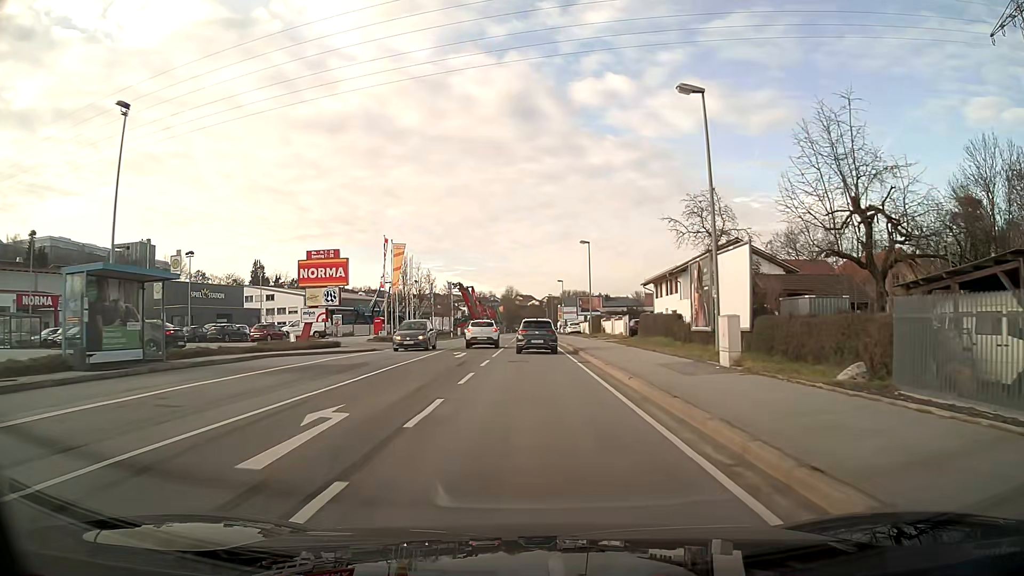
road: primary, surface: asphalt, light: Day
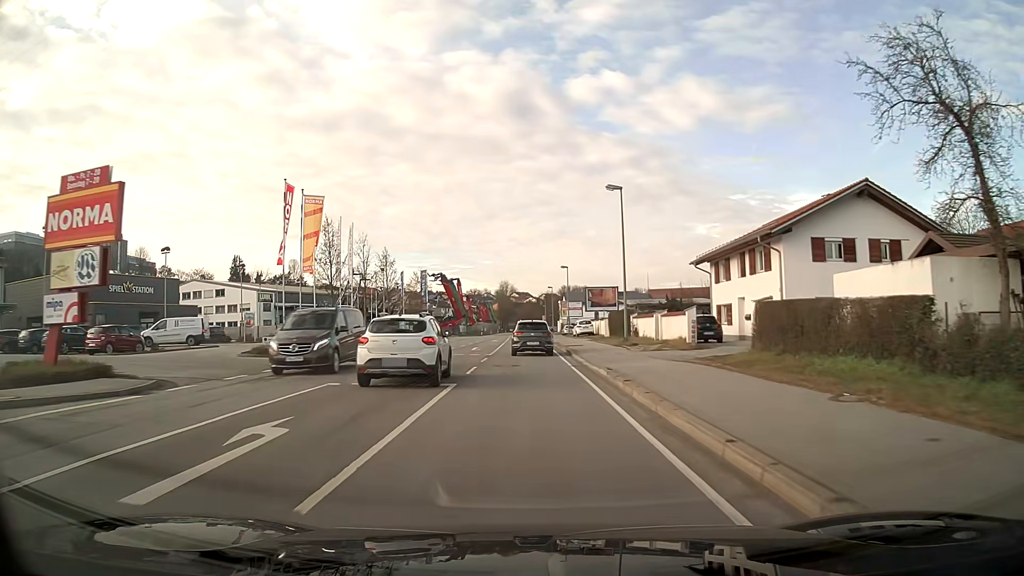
(0.0, +22.2) m; 0°
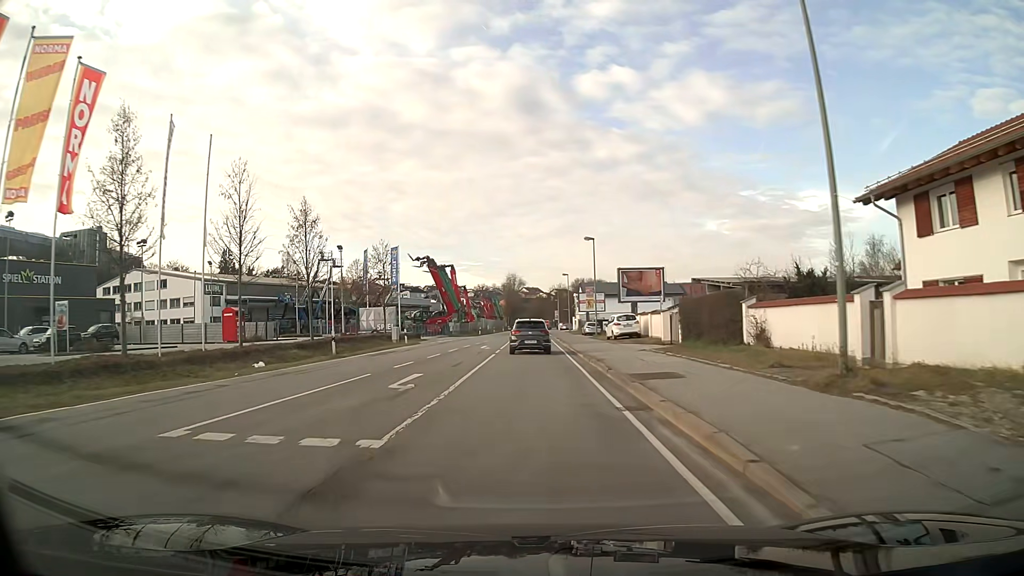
(-0.2, +23.1) m; -1°
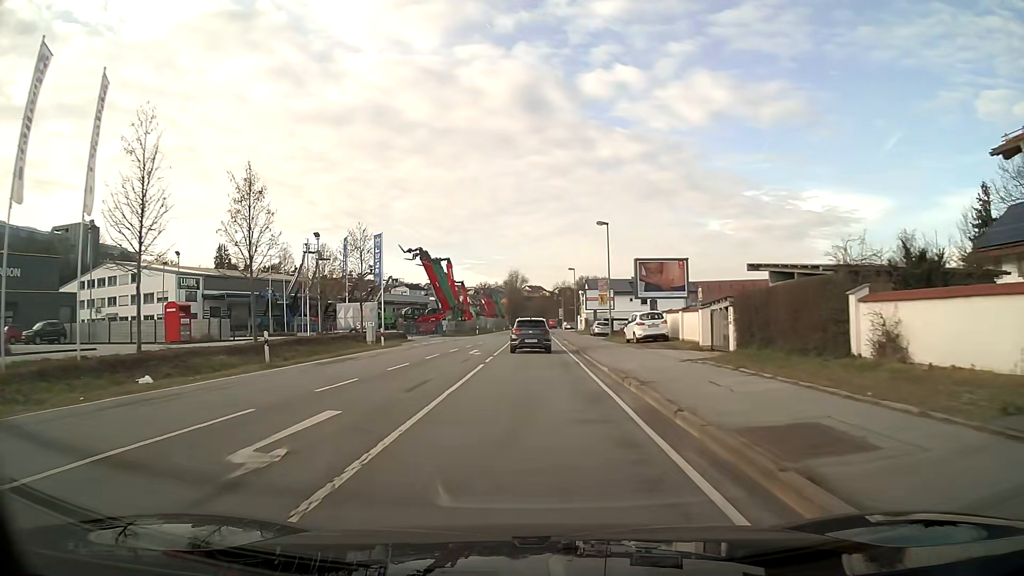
(0.0, +7.9) m; 0°
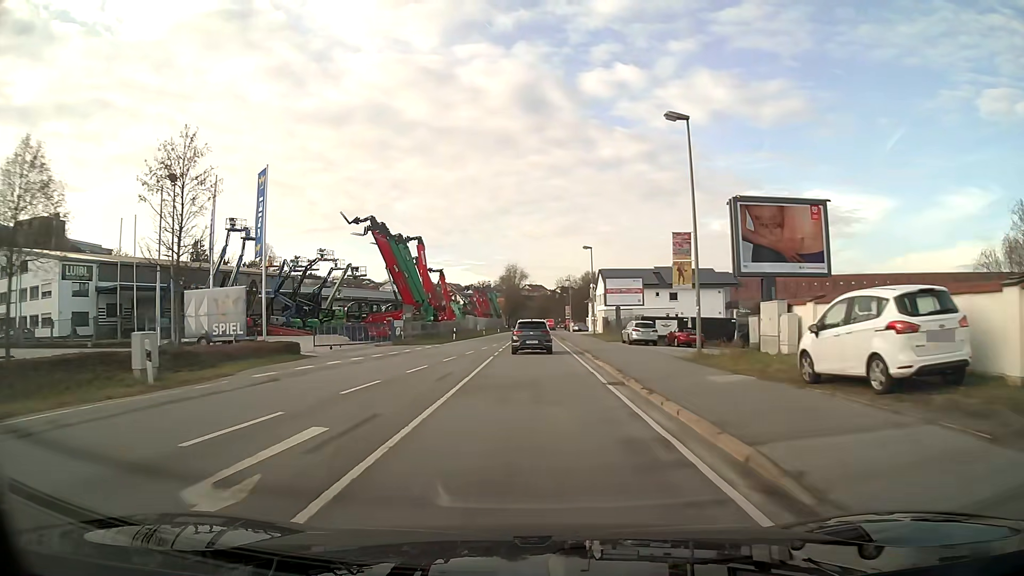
(0.0, +24.2) m; 0°
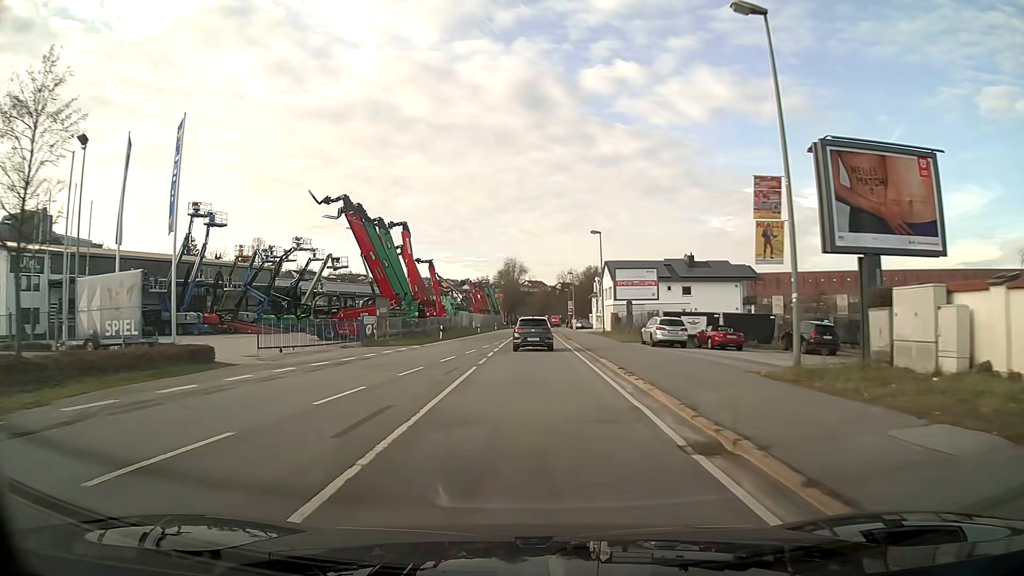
(0.0, +8.1) m; 0°
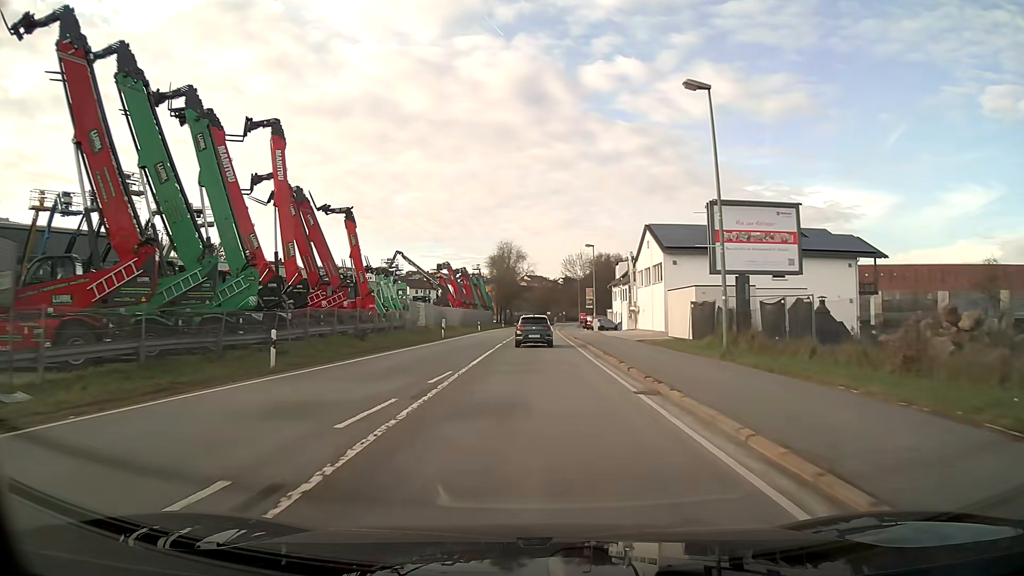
(0.0, +32.4) m; 0°
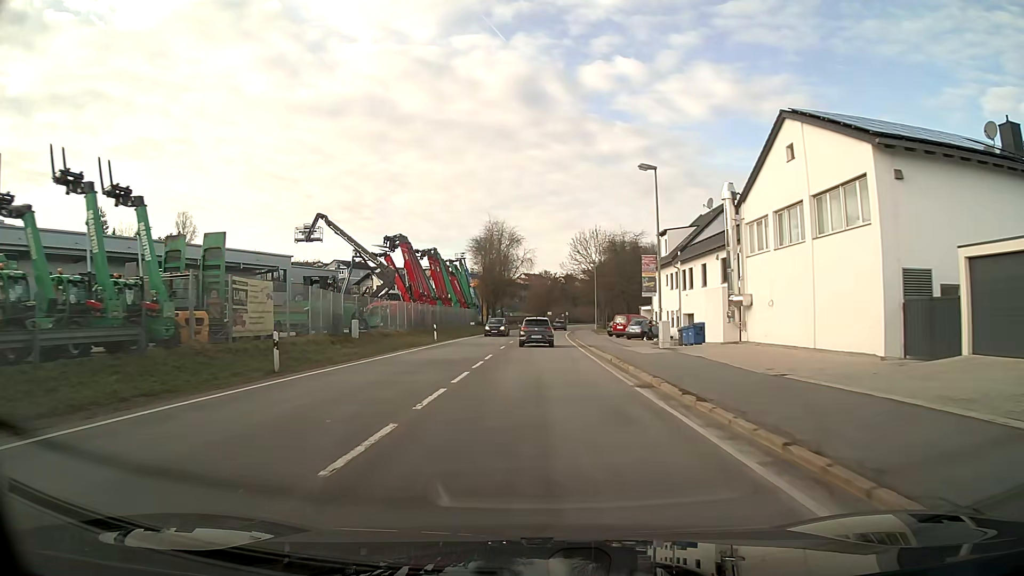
(0.0, +32.6) m; 0°
